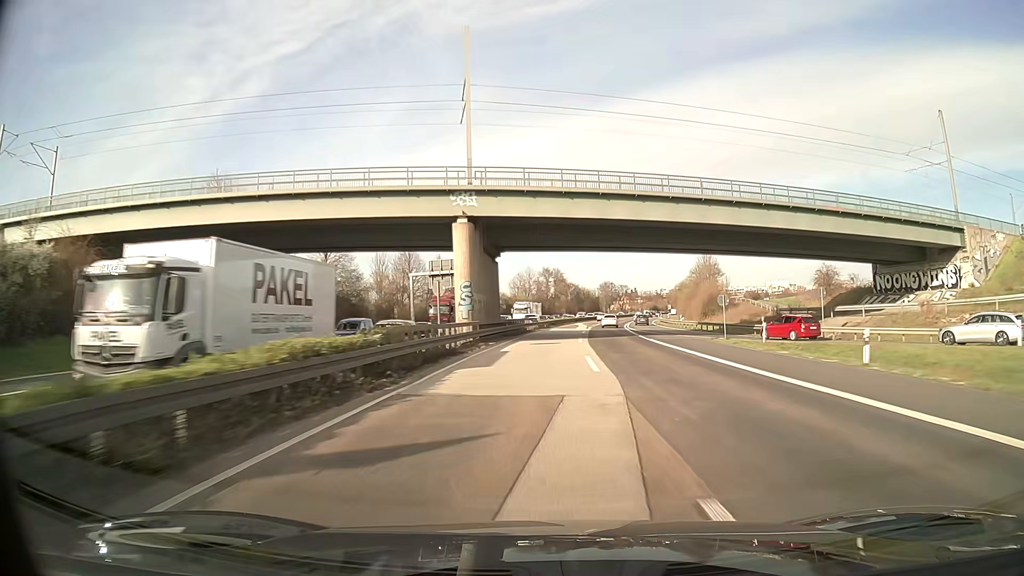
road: motorway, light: Day
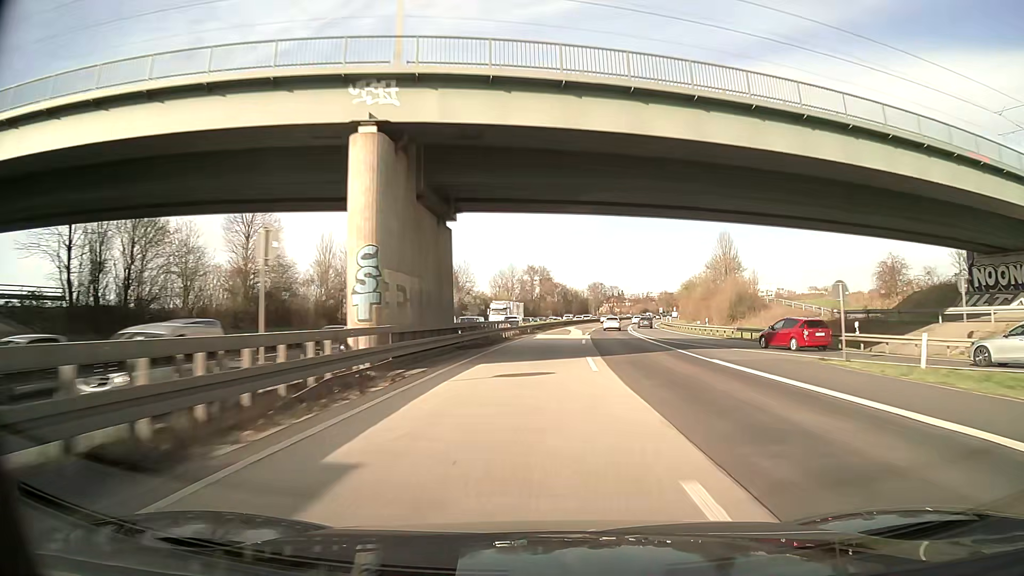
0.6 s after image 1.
(+0.2, +17.4) m; +1°
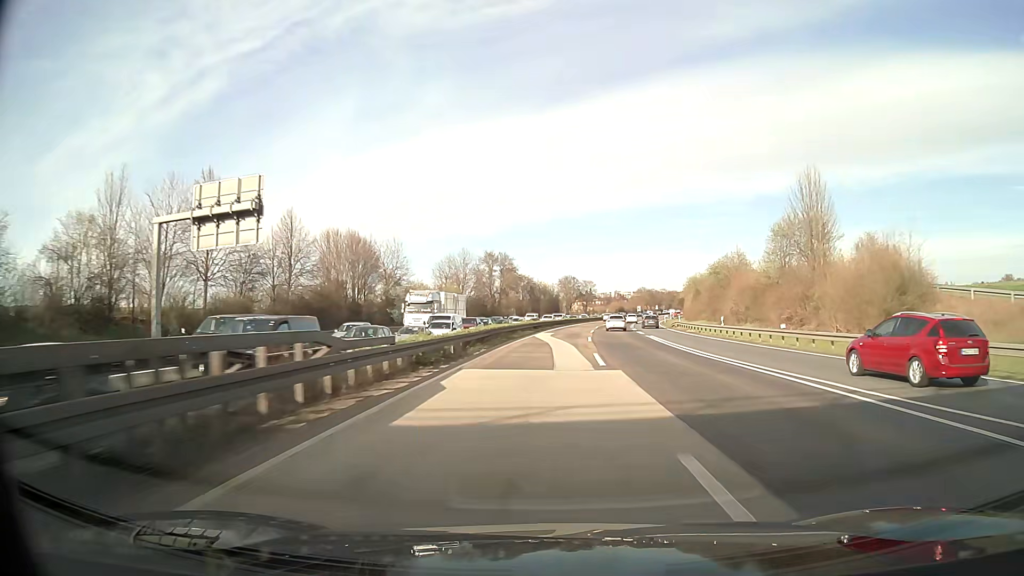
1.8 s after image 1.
(+0.8, +34.8) m; +3°
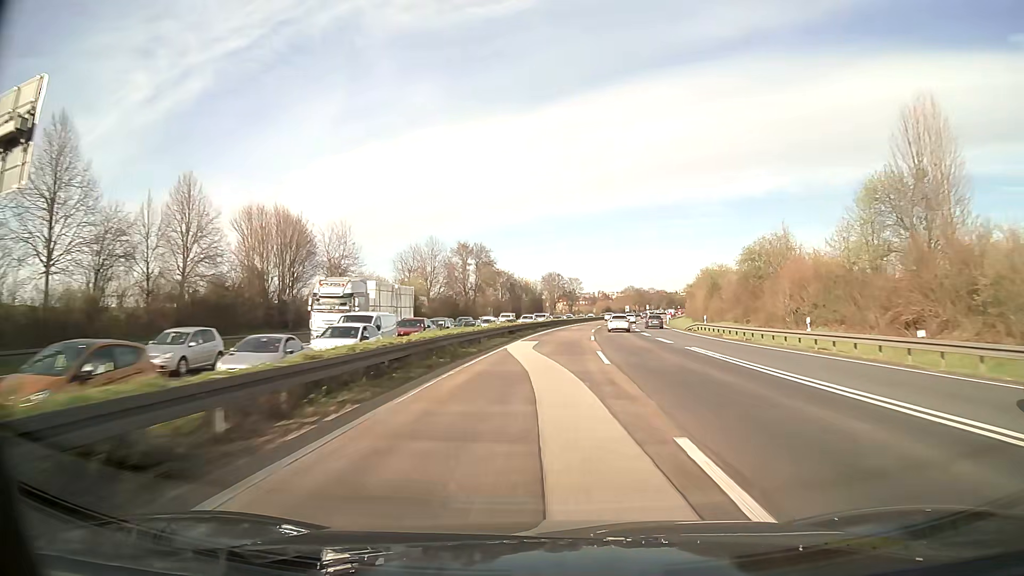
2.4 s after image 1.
(+0.3, +17.4) m; +2°
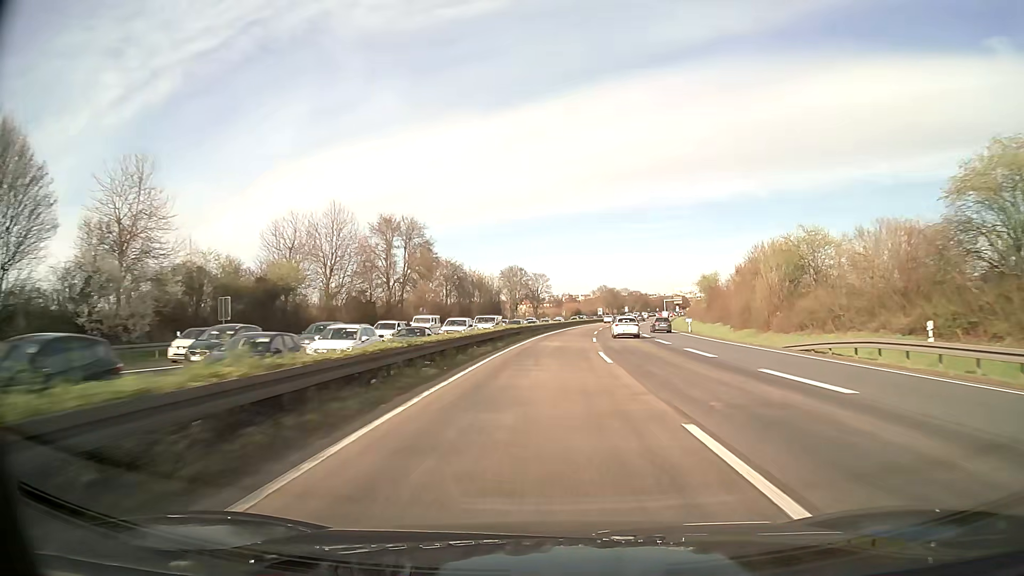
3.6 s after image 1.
(+0.9, +34.8) m; +3°
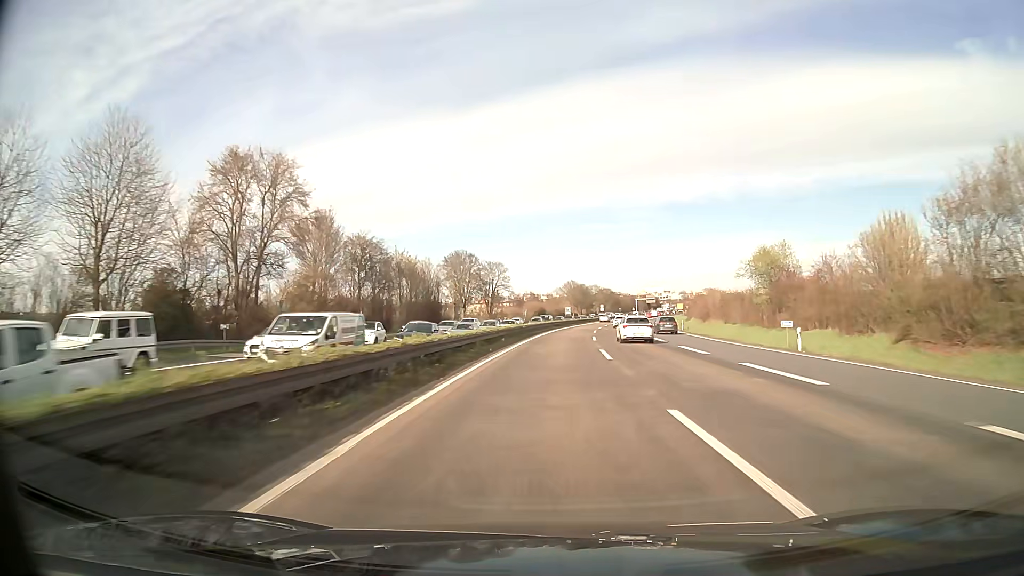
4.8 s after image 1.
(+1.0, +34.8) m; +3°
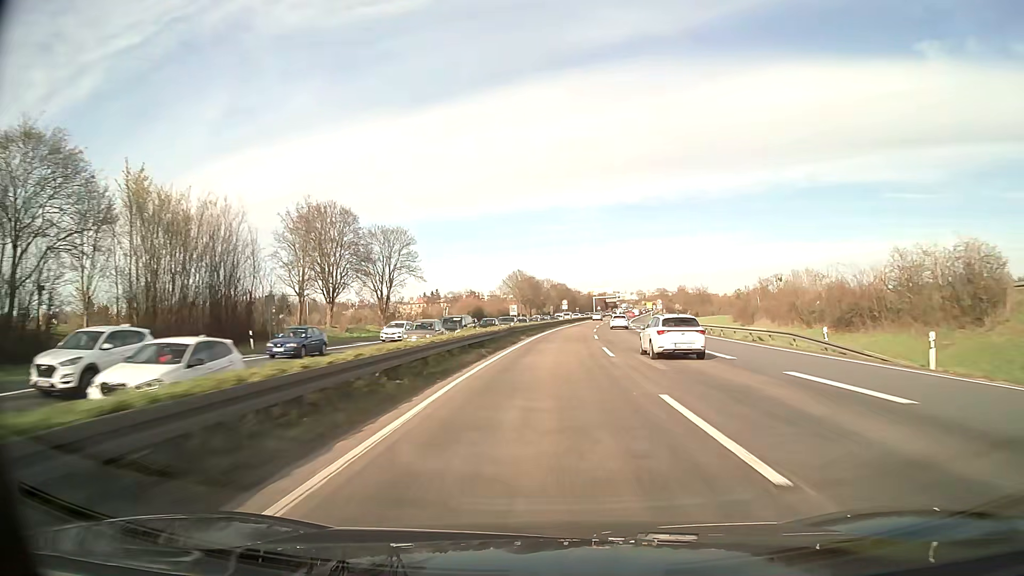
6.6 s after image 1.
(+2.1, +52.2) m; +5°
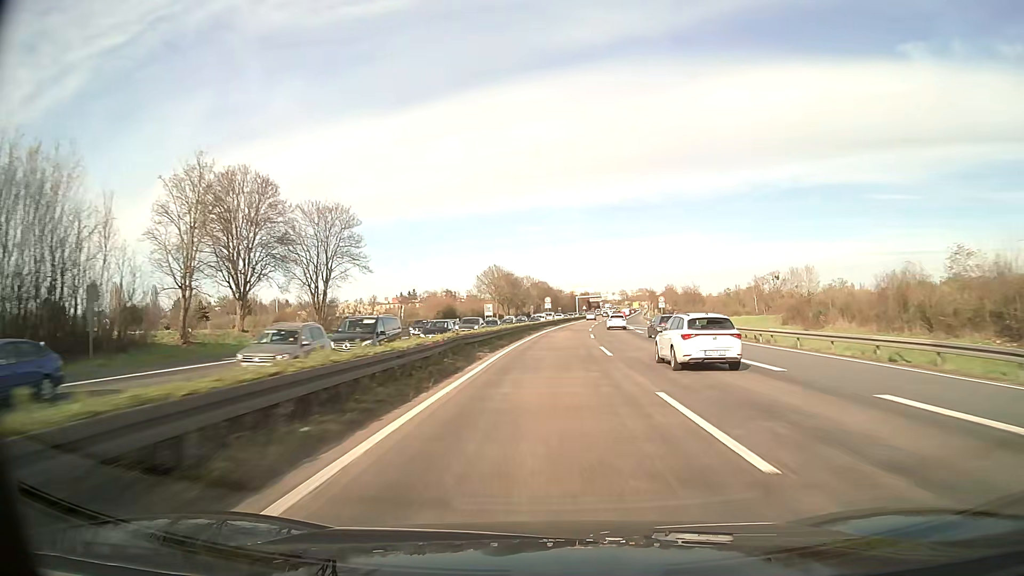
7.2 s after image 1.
(+0.3, +17.4) m; +2°
